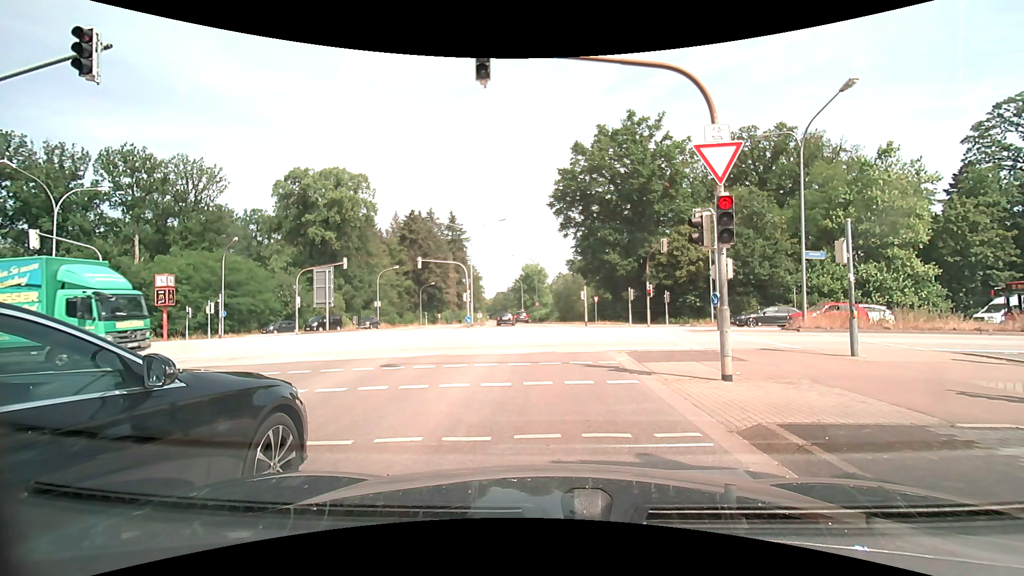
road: secondary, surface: asphalt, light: Day
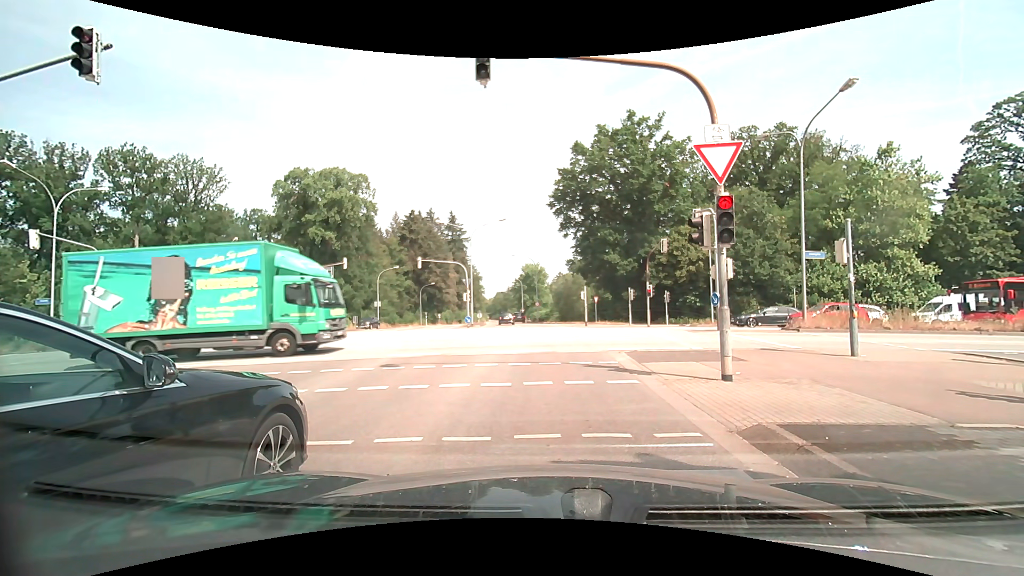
(0.0, 0.0) m; 0°
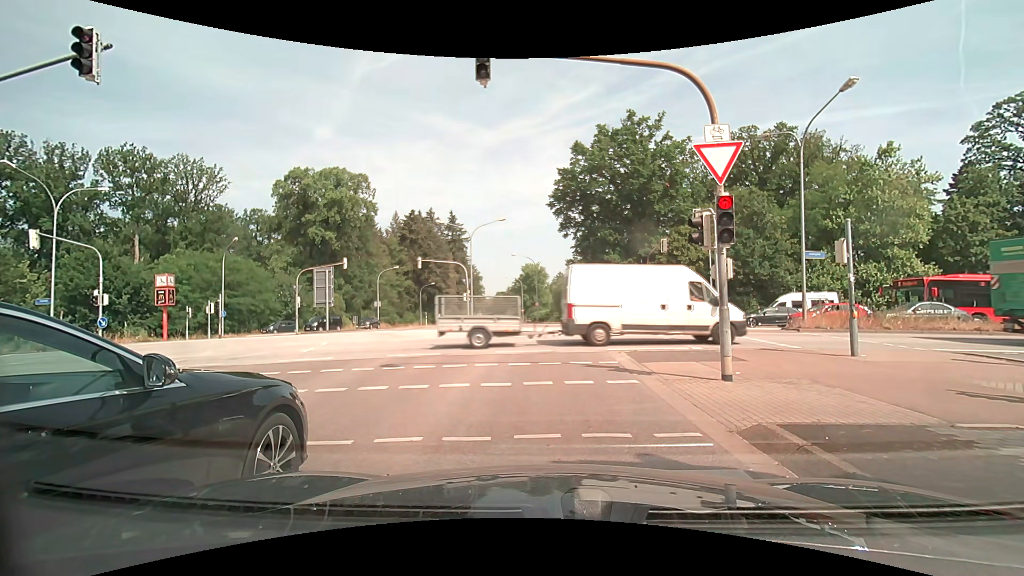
(0.0, 0.0) m; 0°
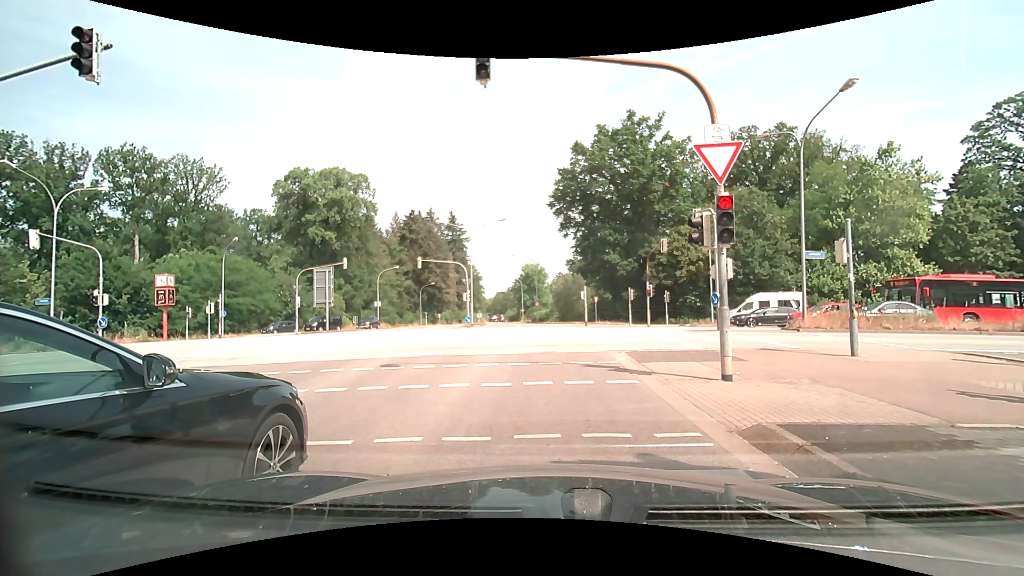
(0.0, 0.0) m; 0°
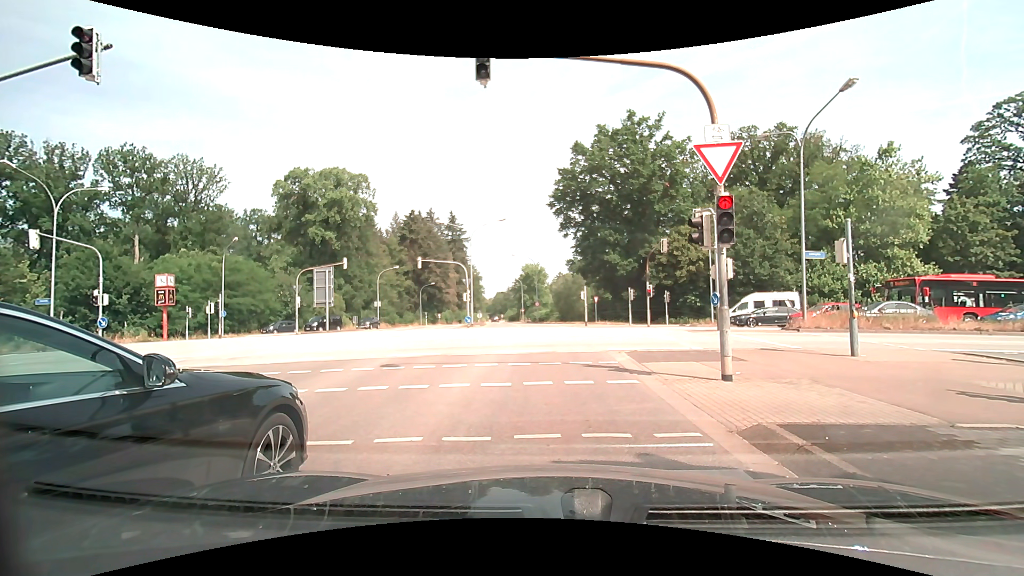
(0.0, 0.0) m; 0°
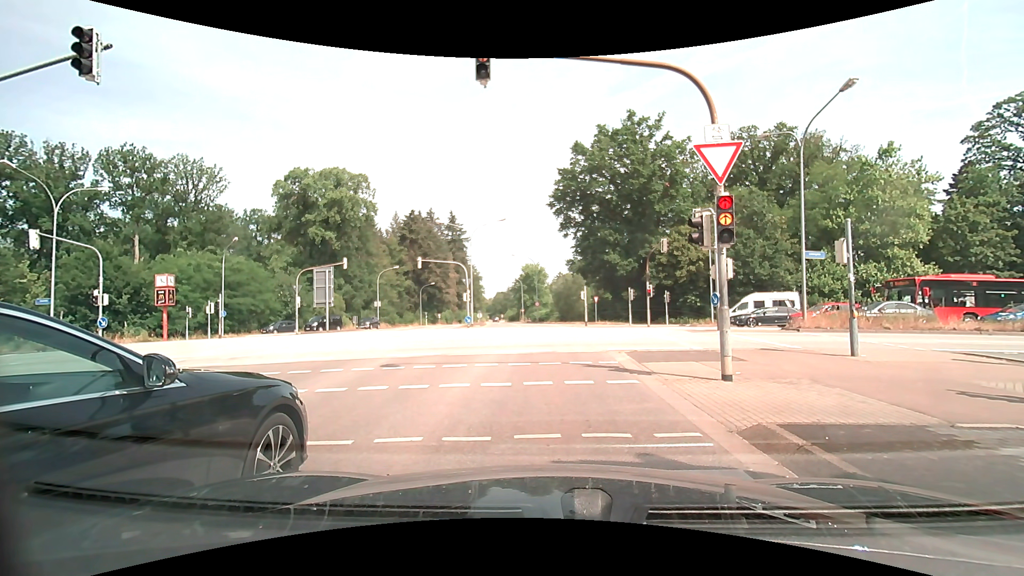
(0.0, 0.0) m; 0°
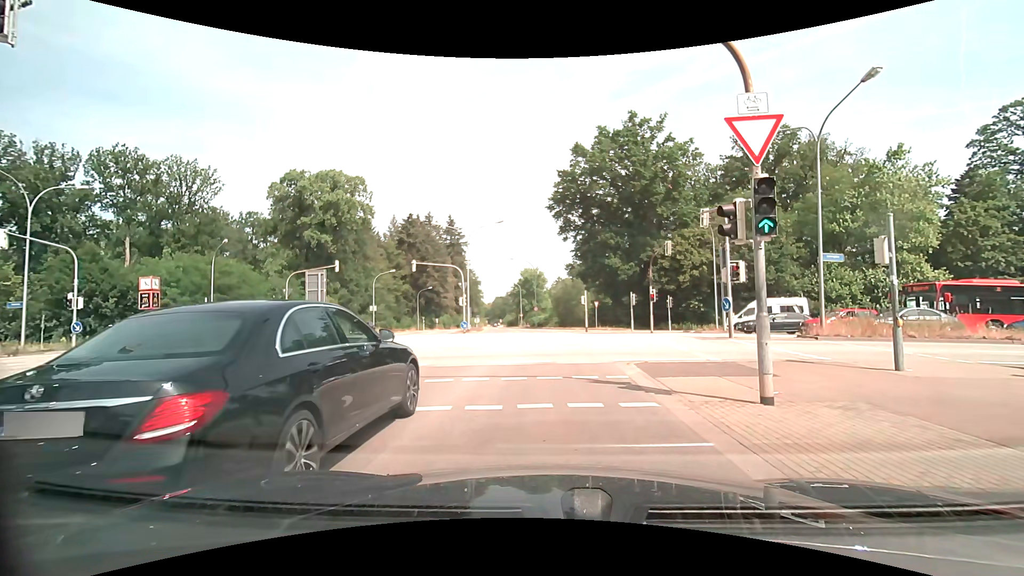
(0.0, +1.7) m; -1°
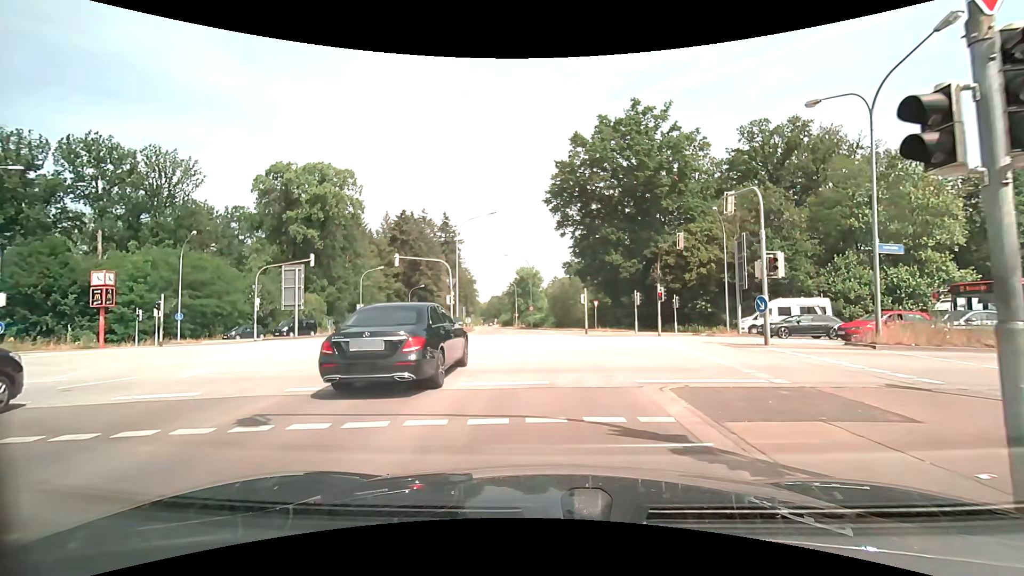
(0.0, +4.0) m; 0°
(0, +10) (0, +20) (0, +30) (0, +40) (-1, +50) (-2, +60) (-3, +70) (-4, +80) (-5, +90) (-6, +100) m
